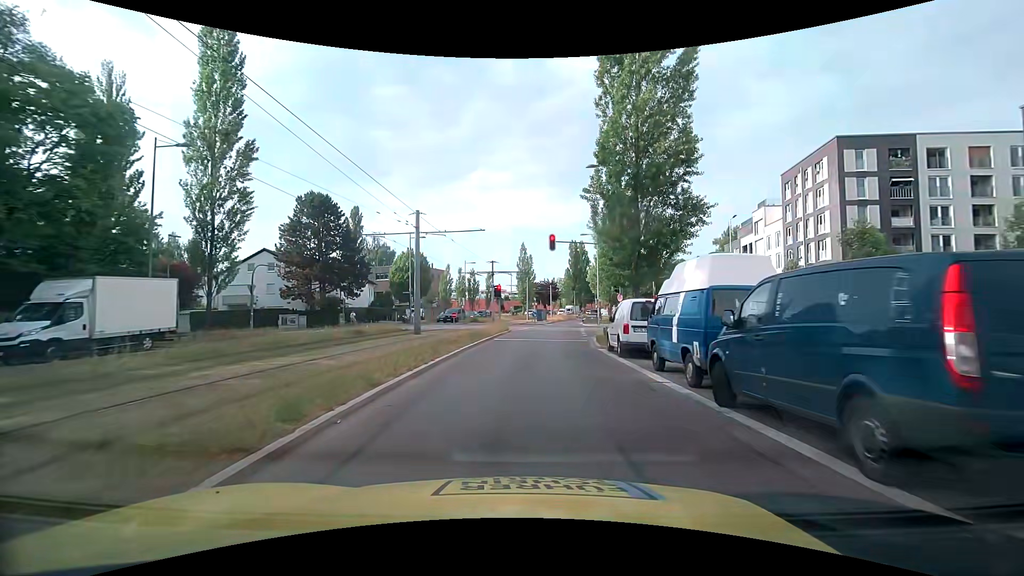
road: secondary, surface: asphalt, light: Day
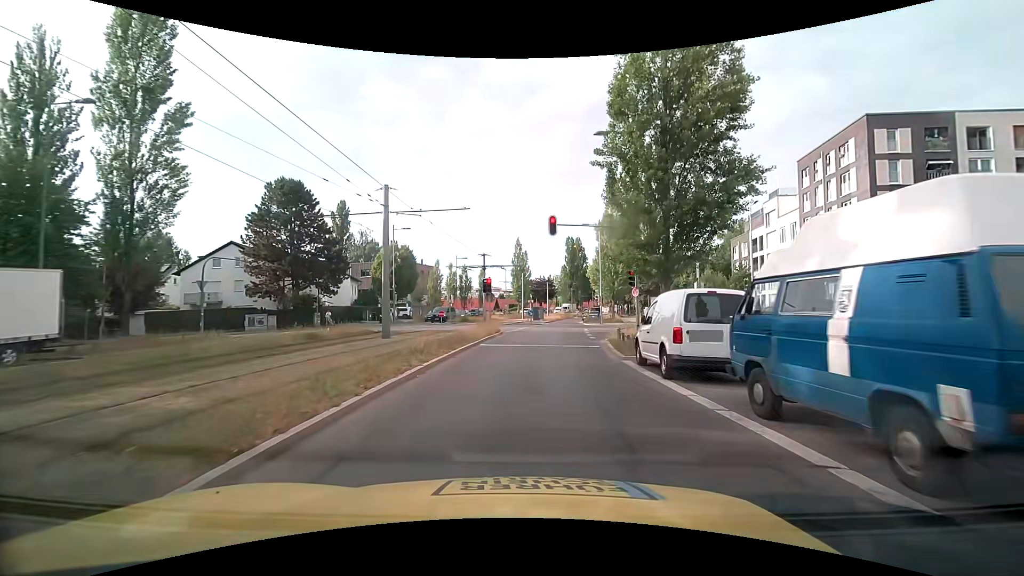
(0.0, +5.3) m; 0°
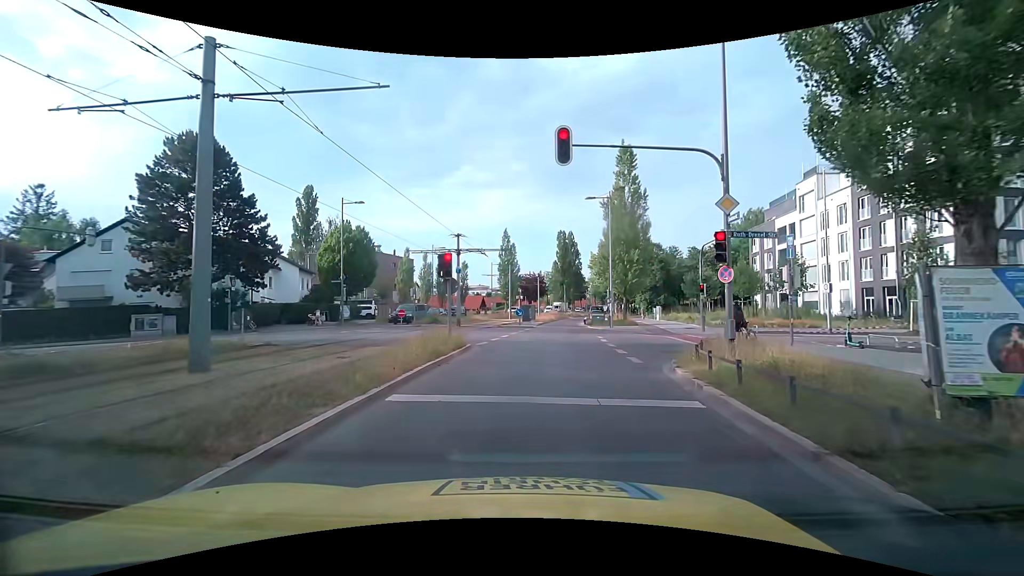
(+0.2, +11.8) m; +2°
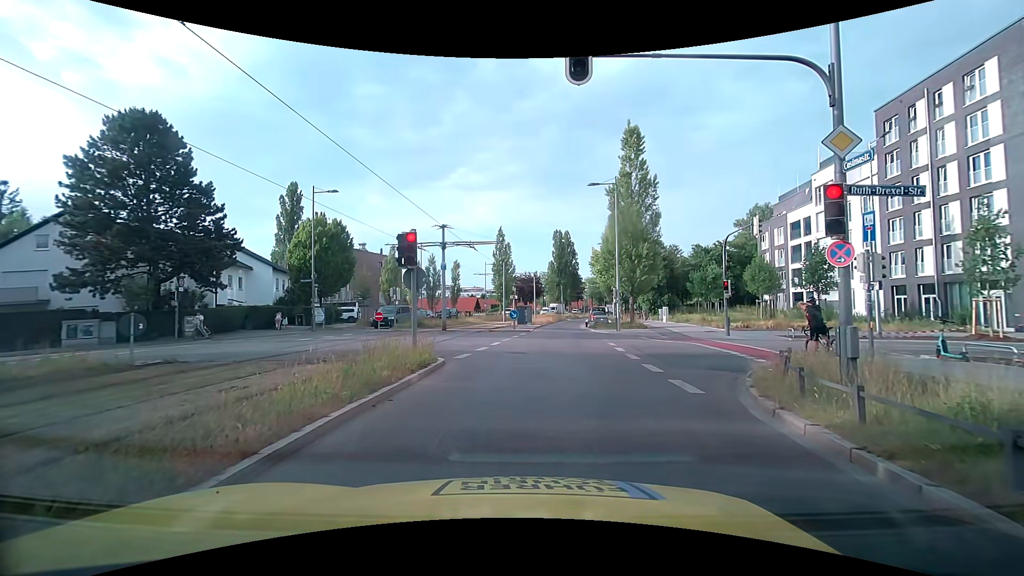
(0.0, +4.4) m; +1°
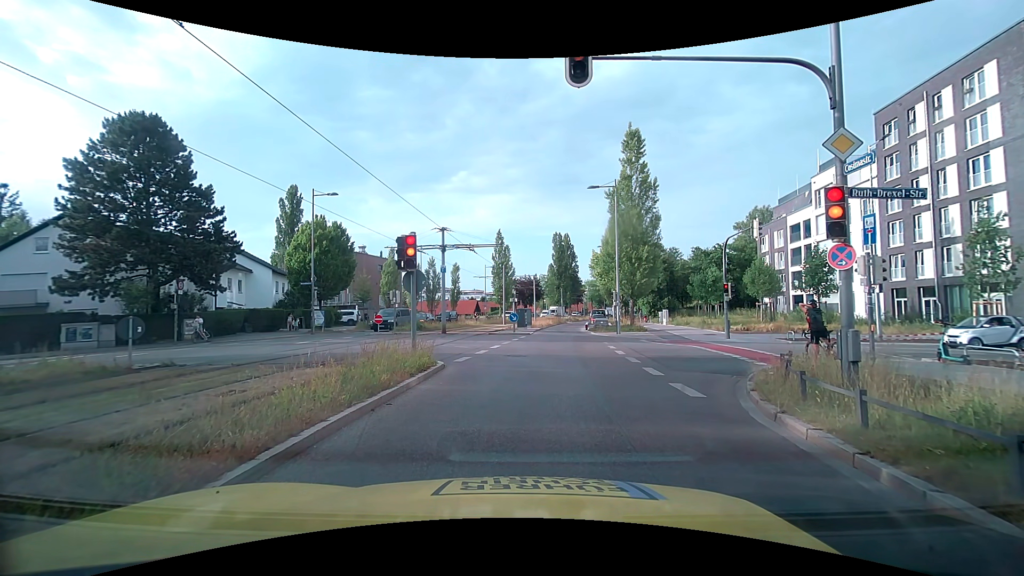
(0.0, +0.2) m; 0°
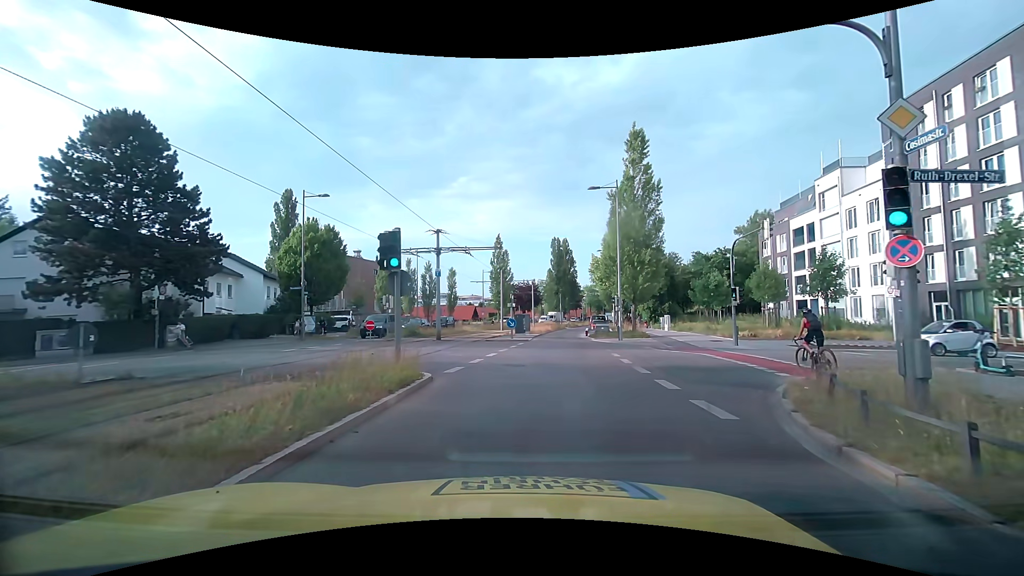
(0.0, +1.5) m; -1°
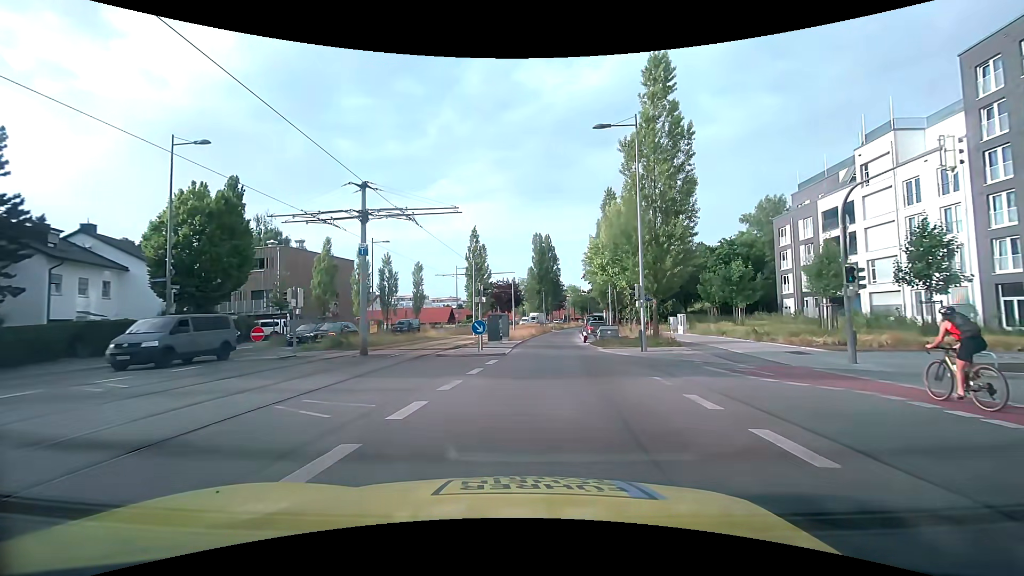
(+0.5, +11.8) m; +3°
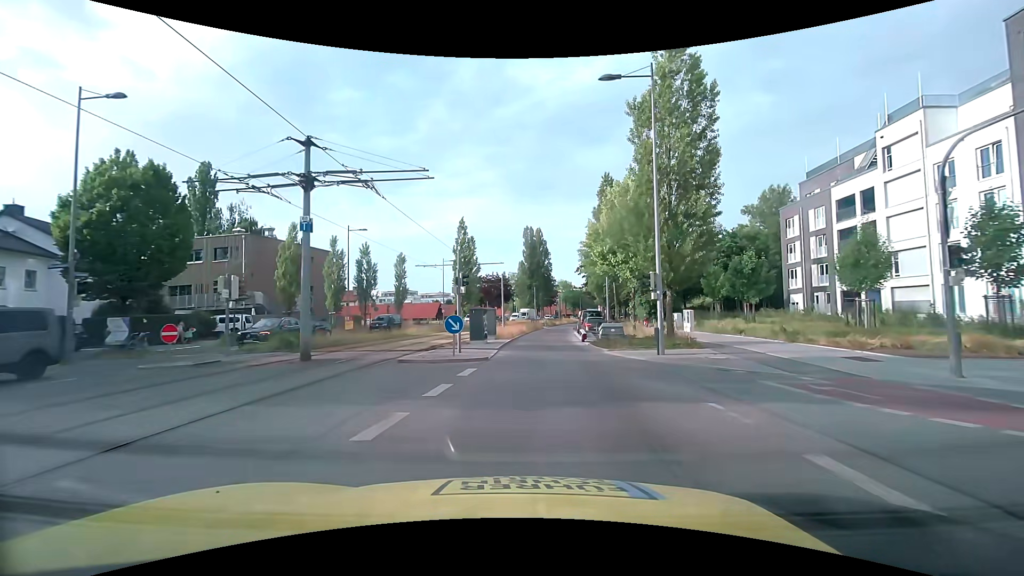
(+0.1, +4.5) m; +1°
(0, +10) (+1, +20) (+1, +30) (+2, +40) (+3, +50) (+4, +60) (+5, +70) (+7, +80) (+9, +90) (+10, +99) m
